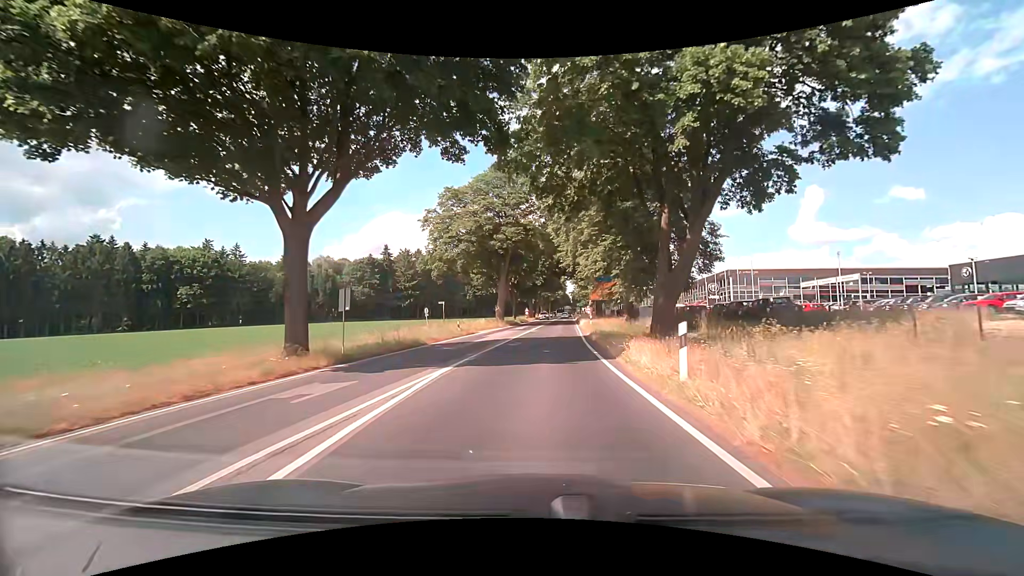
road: primary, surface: asphalt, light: Day
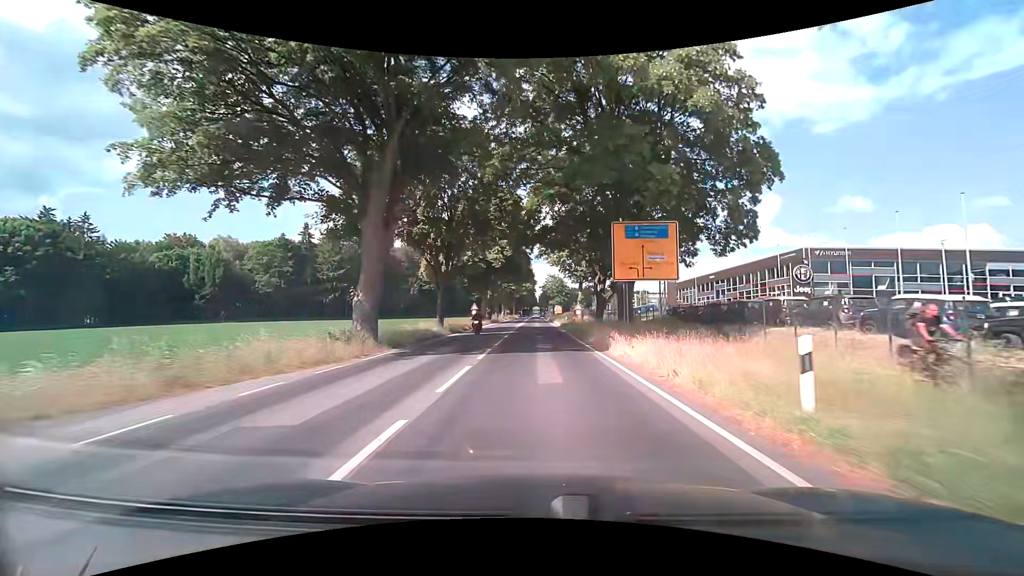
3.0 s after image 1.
(+1.1, +39.6) m; +3°
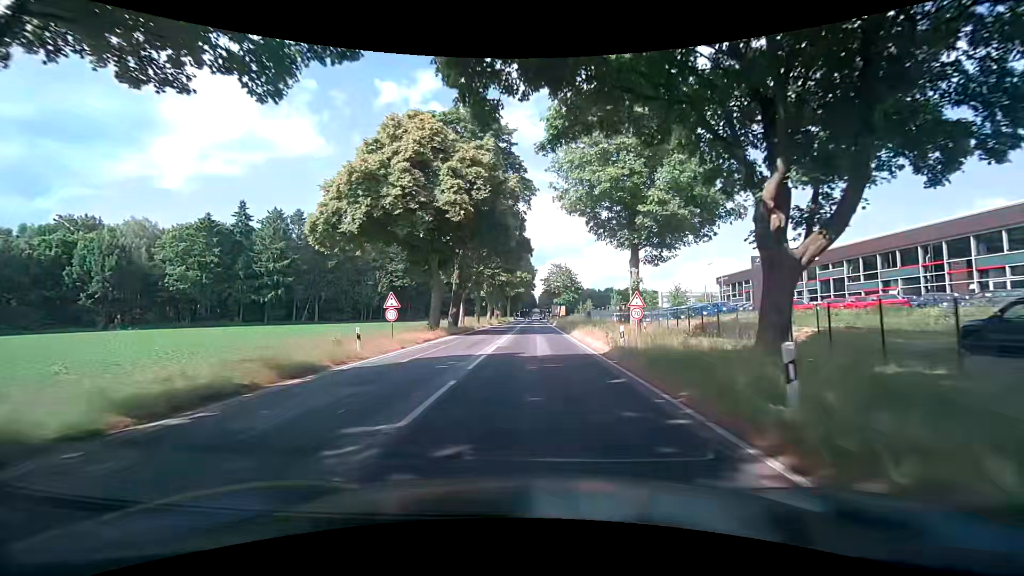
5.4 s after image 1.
(+0.4, +32.9) m; 0°
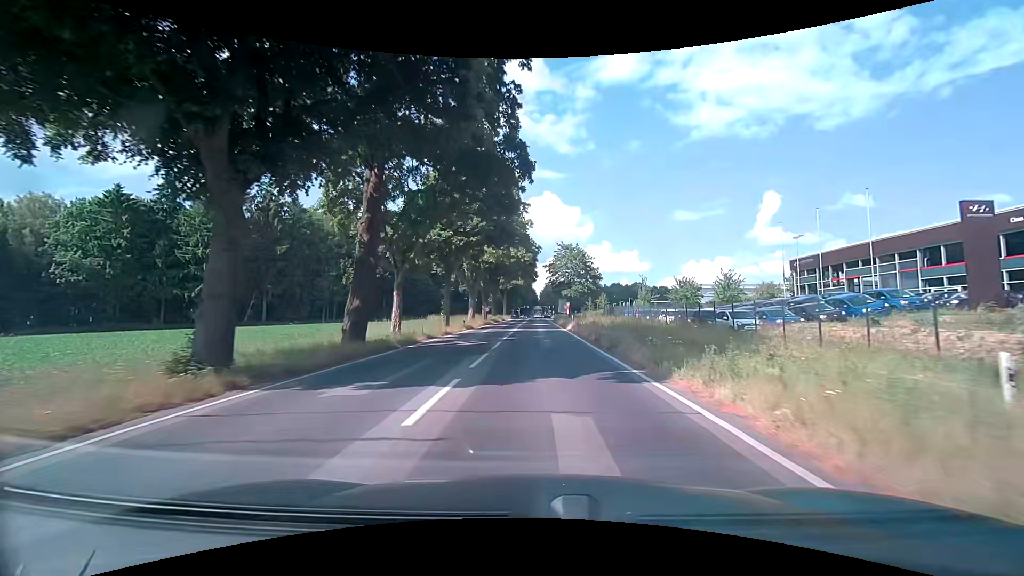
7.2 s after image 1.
(+0.1, +24.6) m; 0°
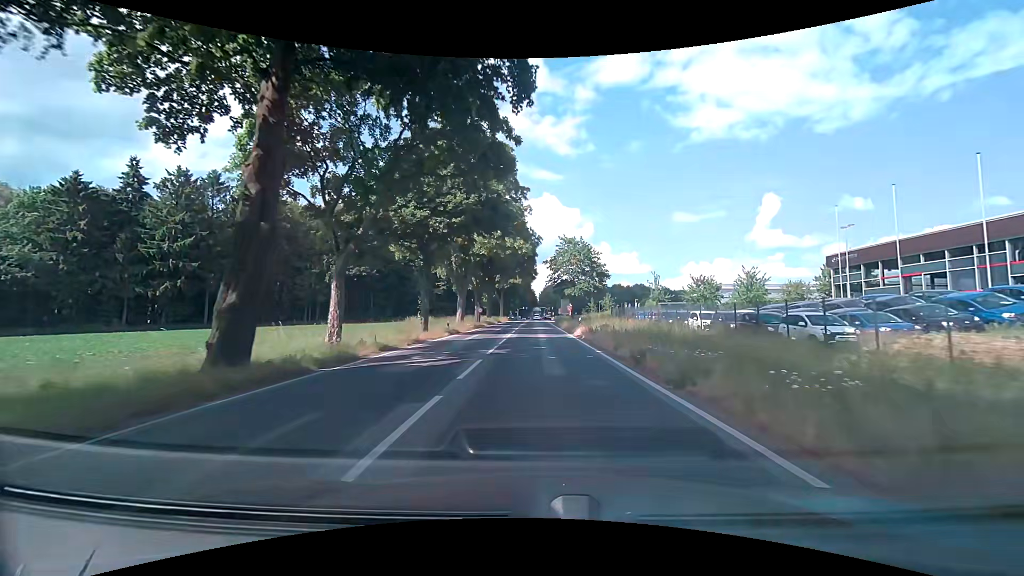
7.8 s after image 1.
(0.0, +8.0) m; 0°
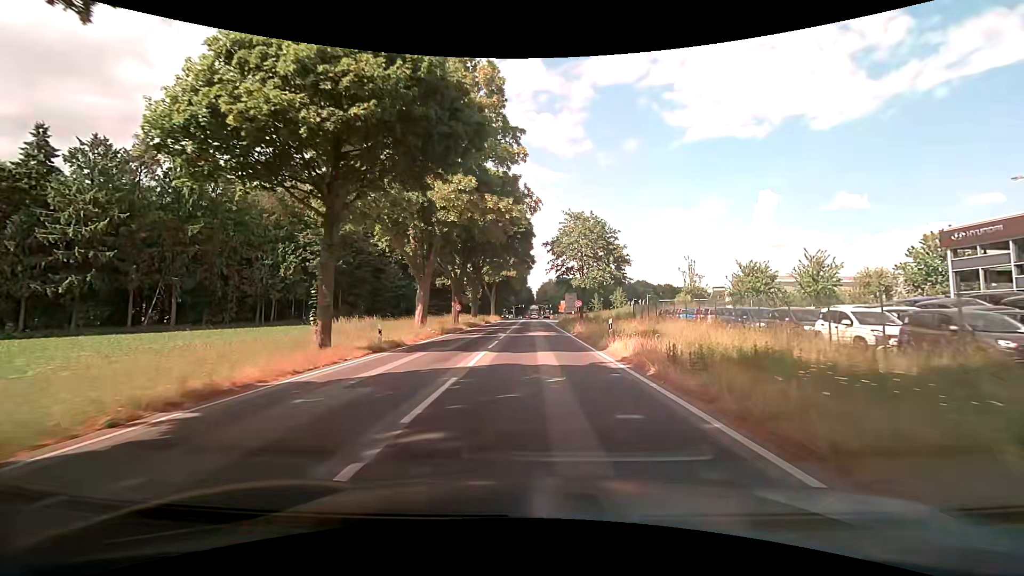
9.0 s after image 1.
(+0.1, +15.7) m; +1°
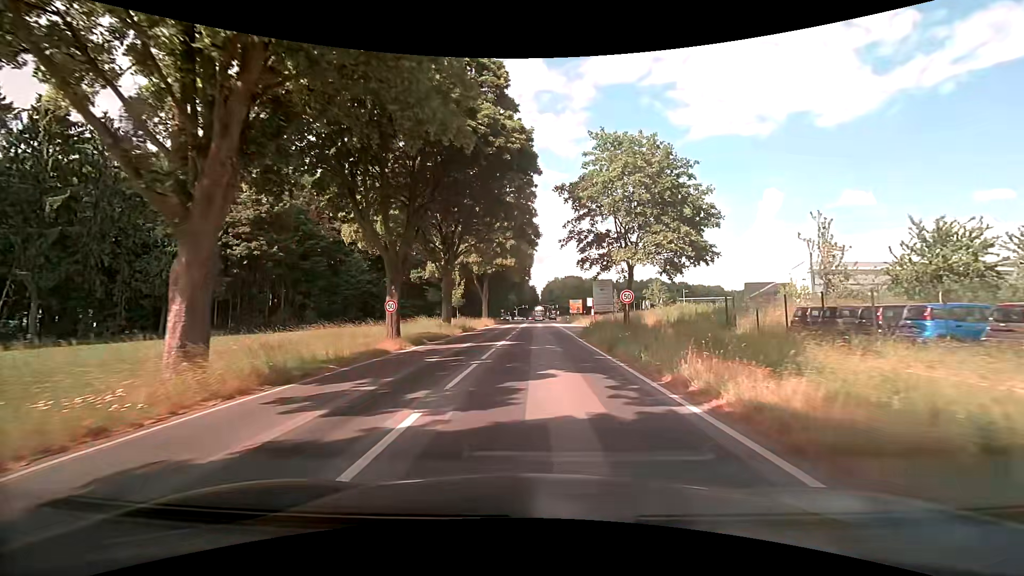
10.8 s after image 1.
(0.0, +22.2) m; 0°
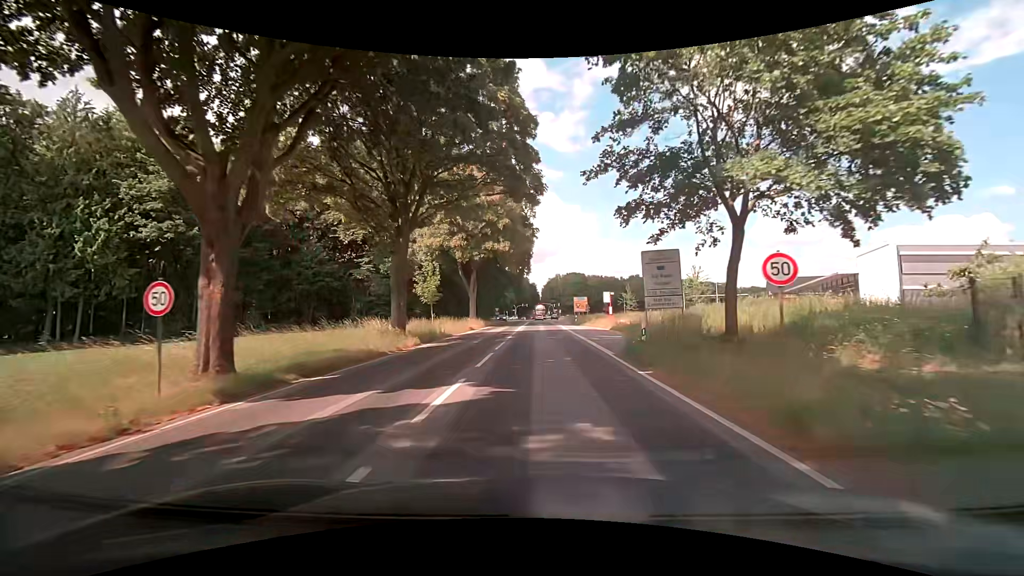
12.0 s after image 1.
(-0.1, +14.4) m; -1°
(0, +10) (0, +20) (0, +30) (0, +40) (0, +50) (+1, +60) (+1, +70) (+1, +80) (+1, +90) (+1, +100) m
